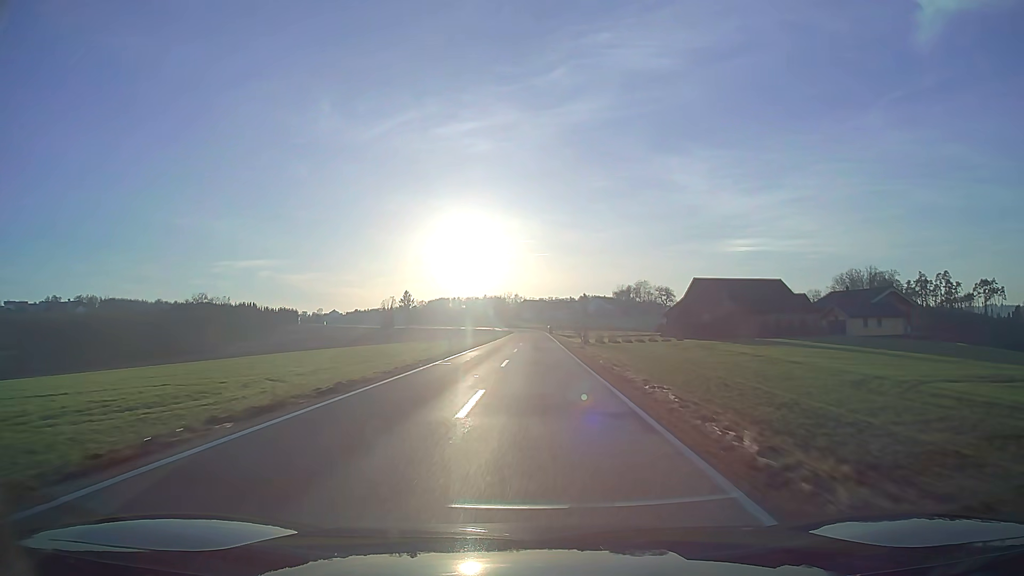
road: tertiary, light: Day
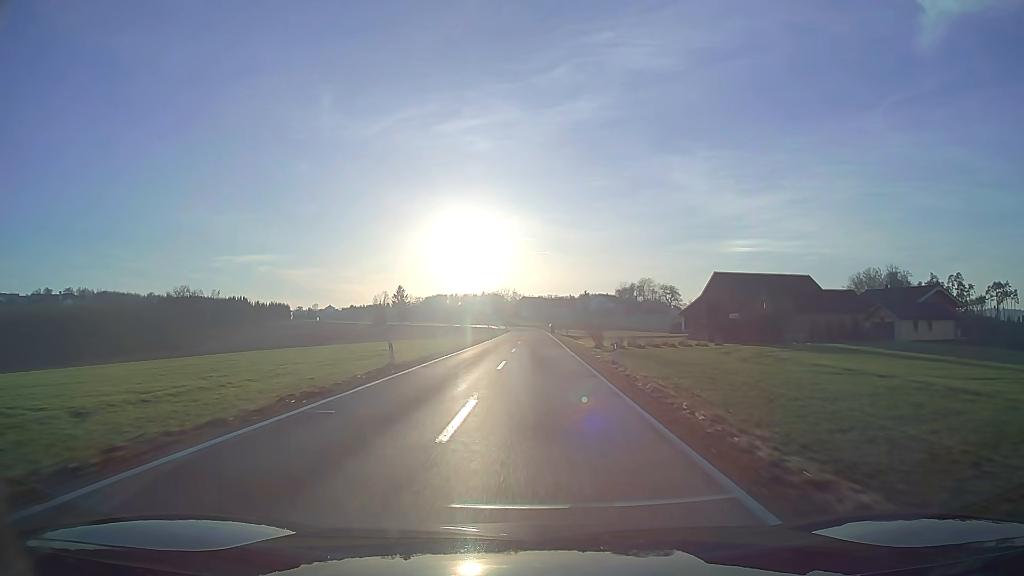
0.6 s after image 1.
(0.0, +14.5) m; 0°
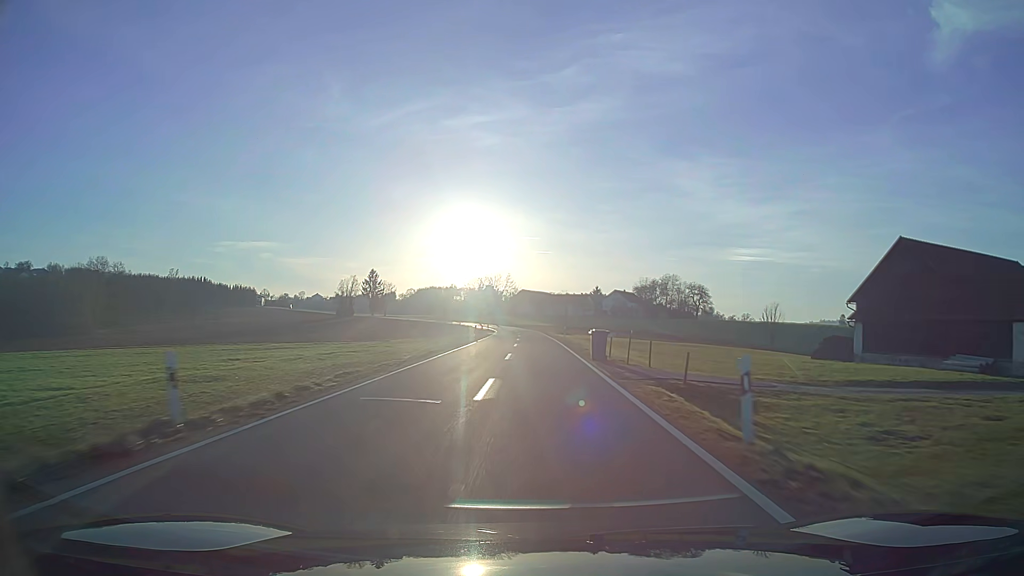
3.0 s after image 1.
(-0.2, +57.1) m; 0°
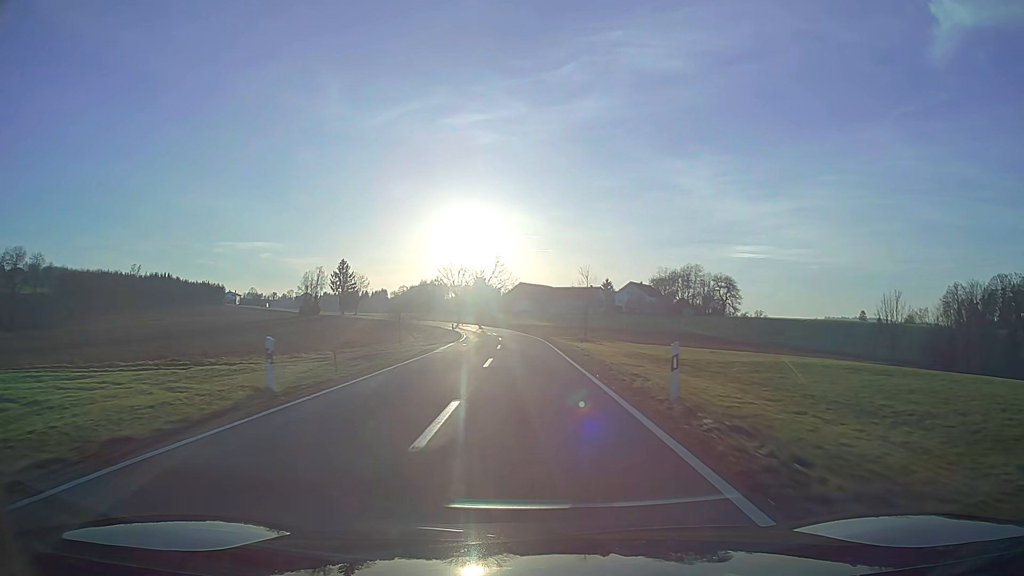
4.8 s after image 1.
(+0.1, +41.0) m; 0°
